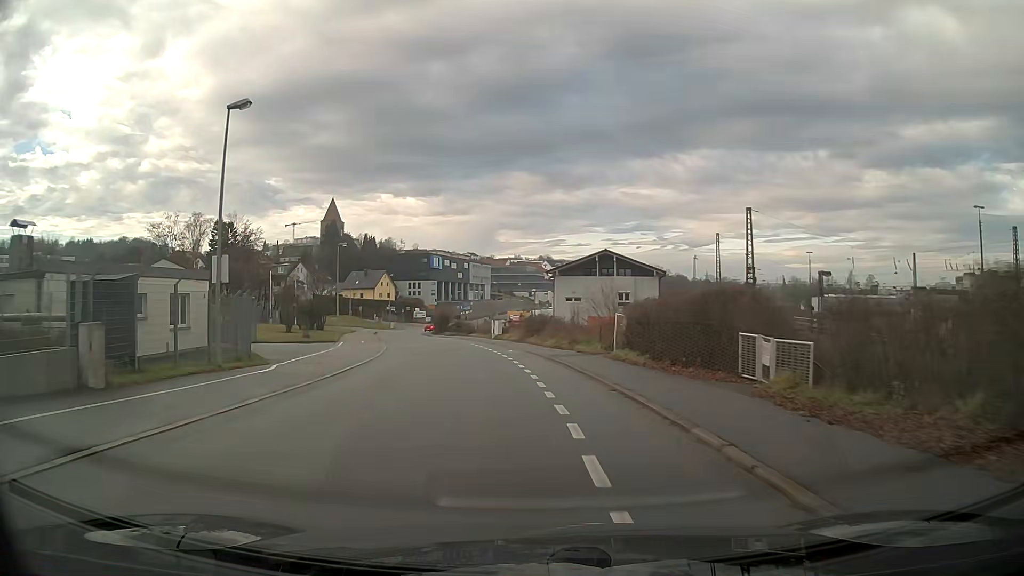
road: residential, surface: asphalt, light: Day
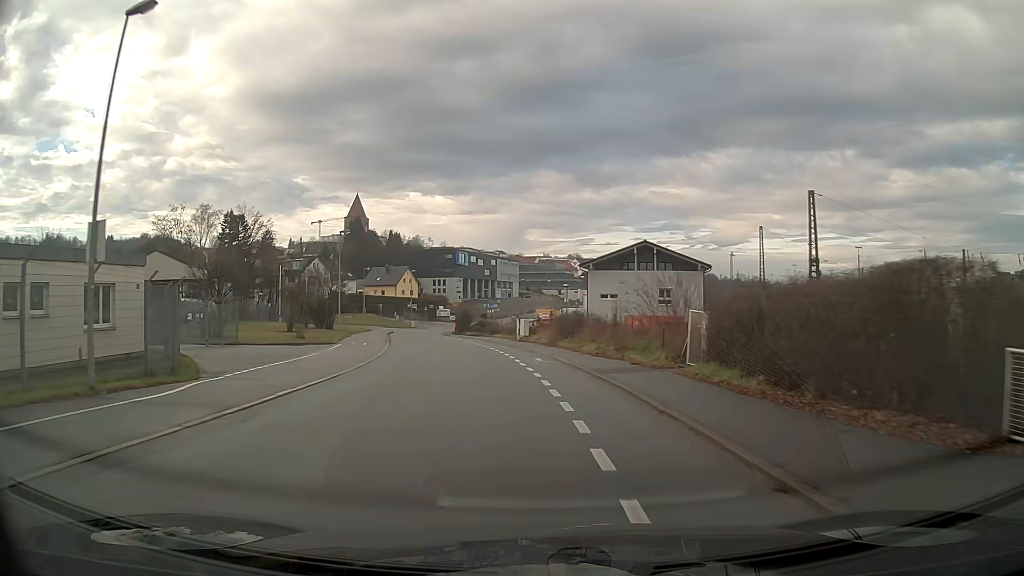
(-0.2, +7.7) m; -2°
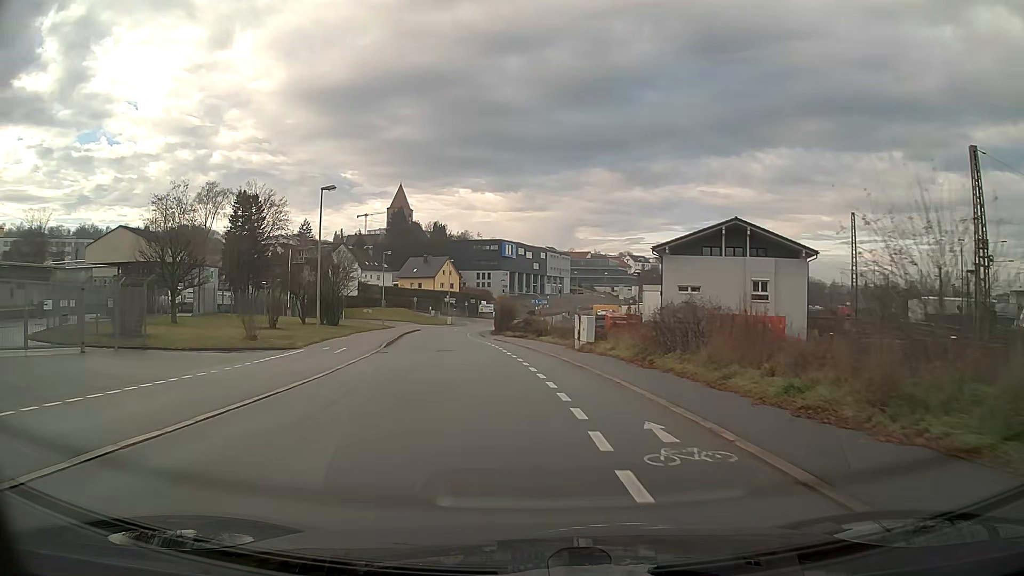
(-0.6, +15.5) m; -4°
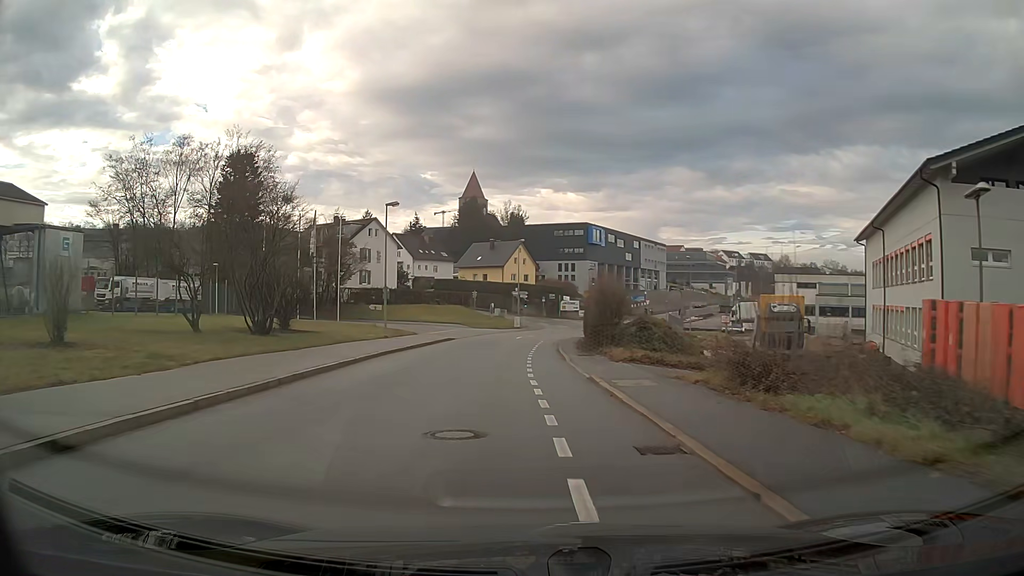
(-1.8, +30.8) m; -7°
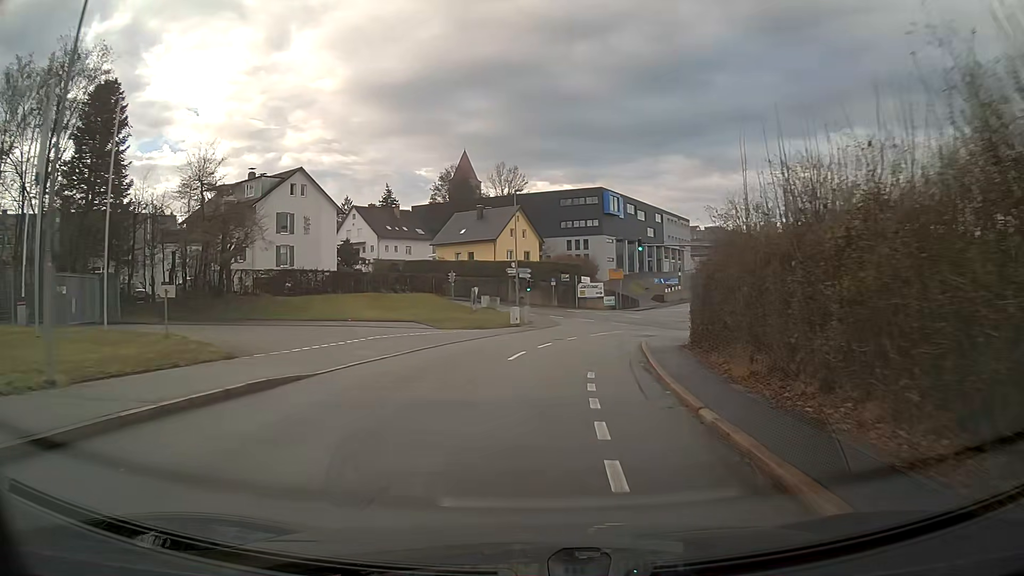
(-0.3, +29.9) m; +1°
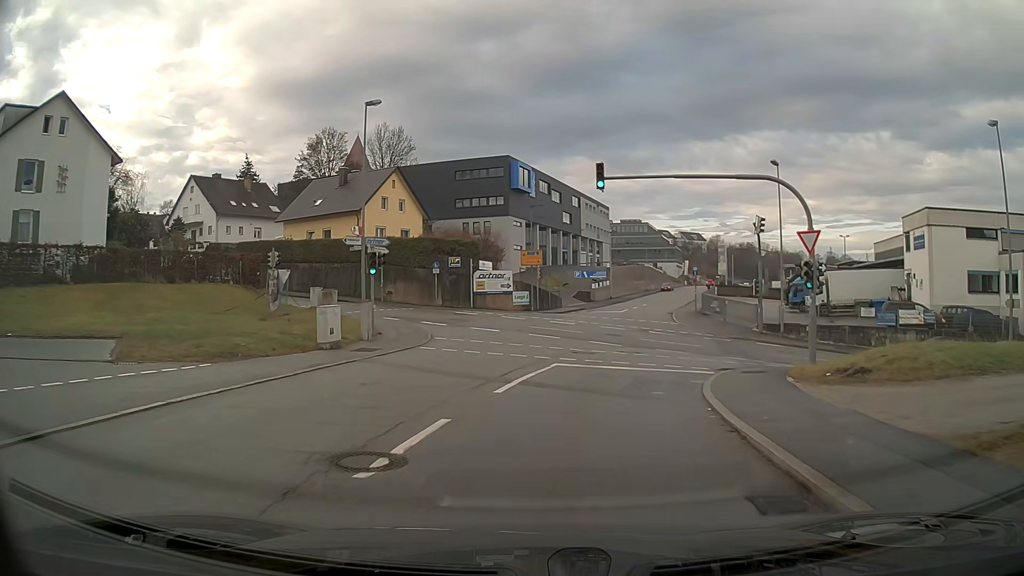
(+1.7, +23.6) m; +9°
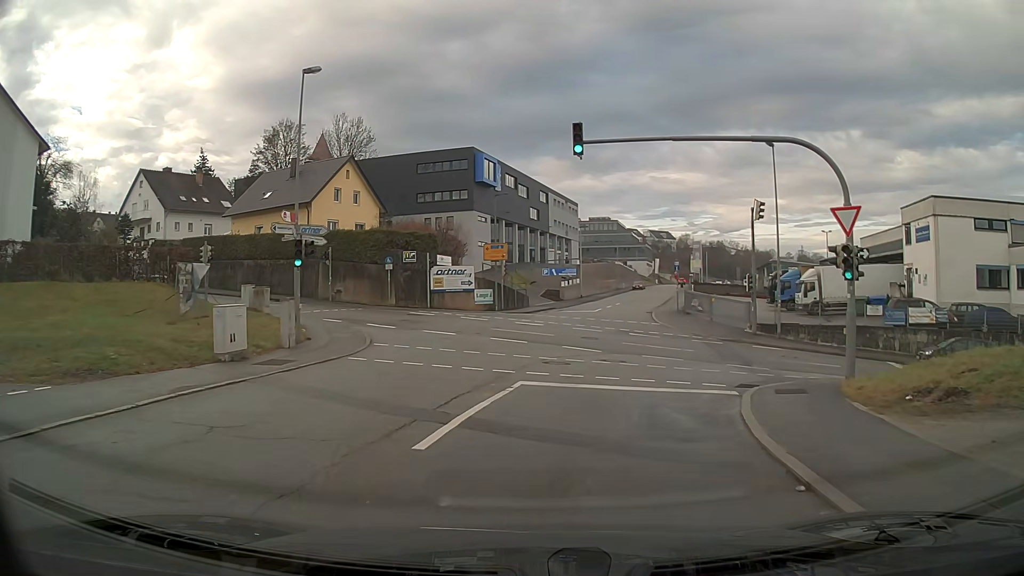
(+0.1, +4.6) m; +3°
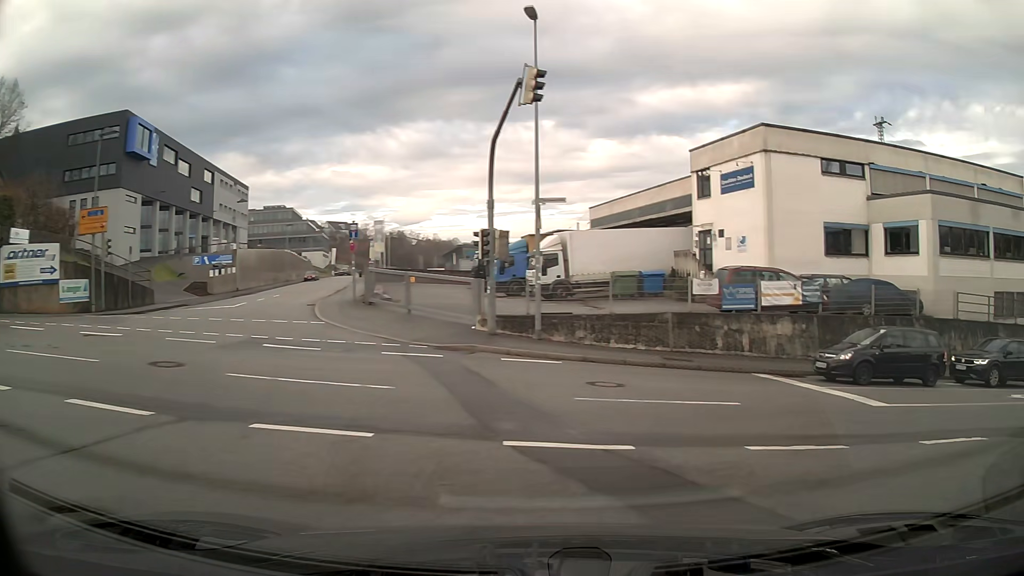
(+2.9, +15.2) m; +31°
